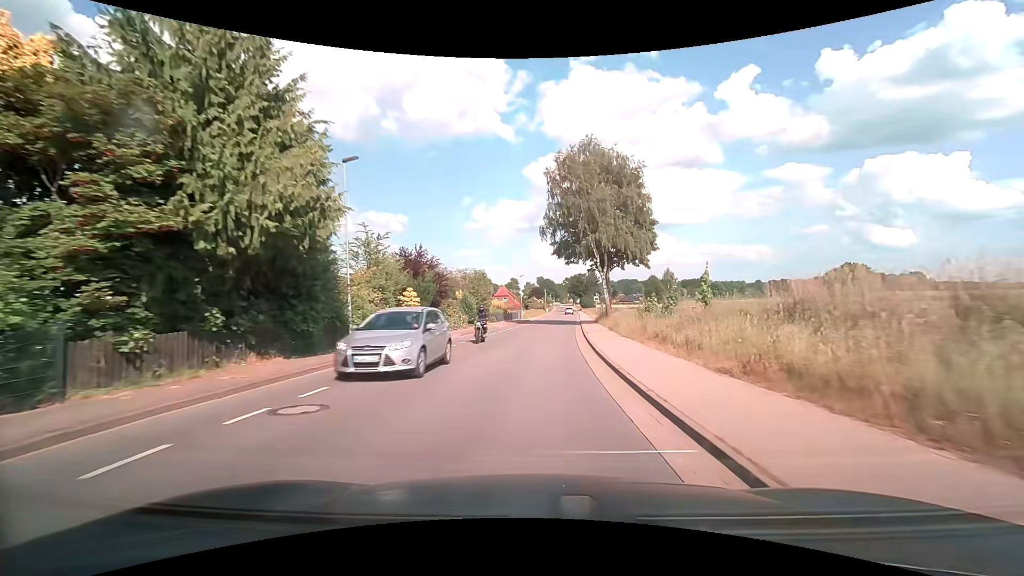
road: tertiary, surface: asphalt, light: Day
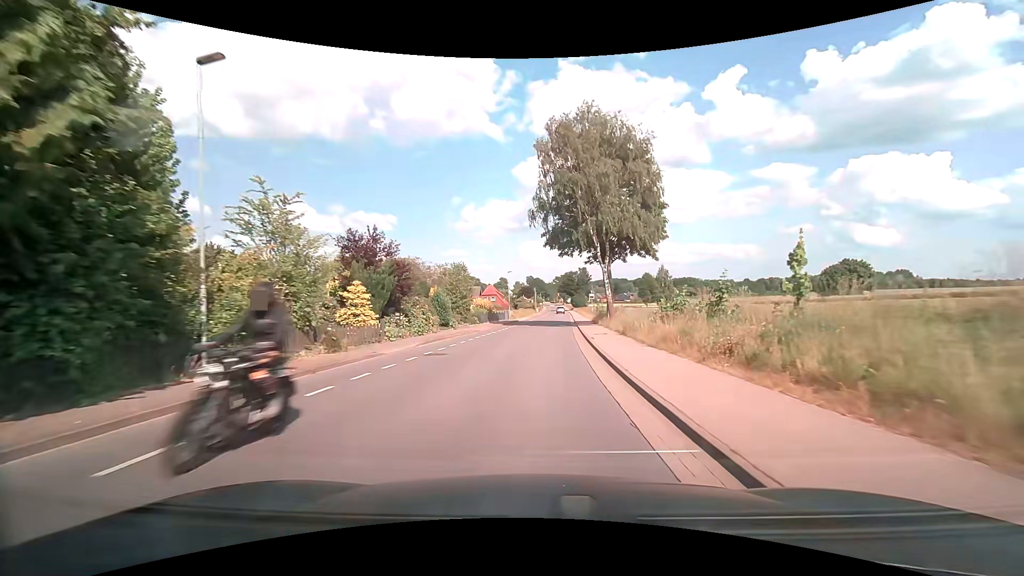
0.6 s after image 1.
(+0.1, +7.6) m; +1°
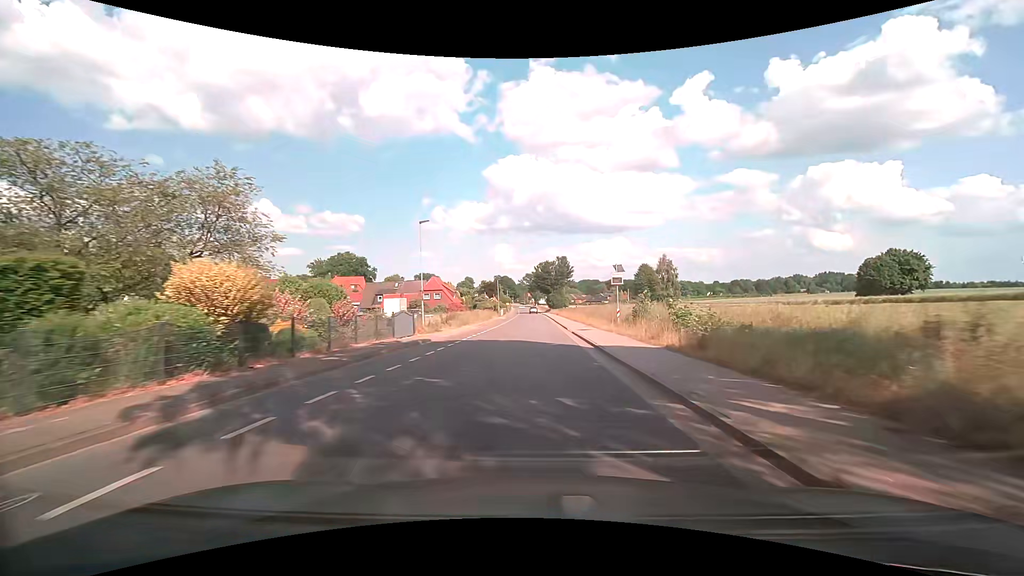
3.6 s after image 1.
(+1.3, +41.1) m; +3°
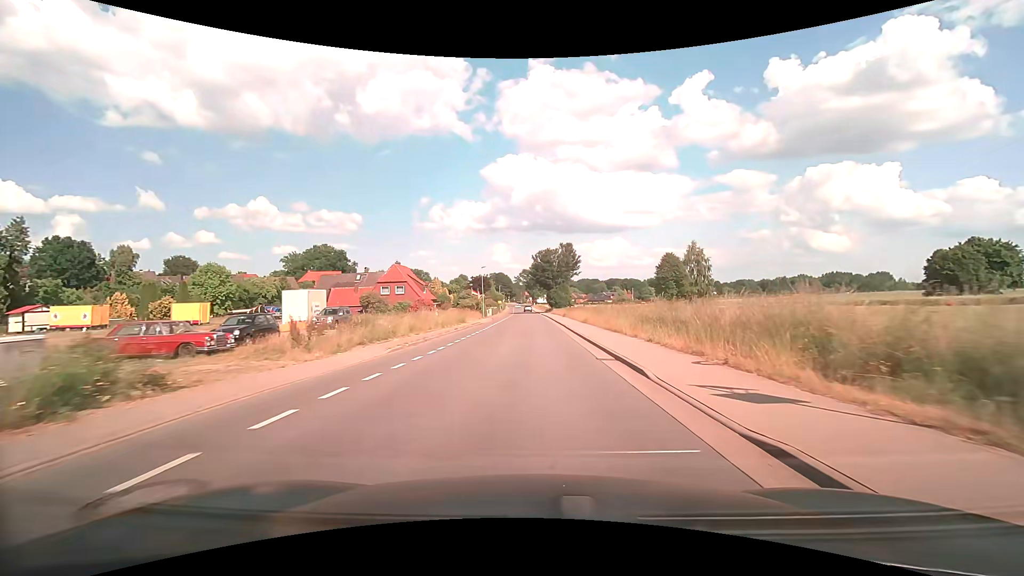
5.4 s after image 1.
(0.0, +25.1) m; 0°
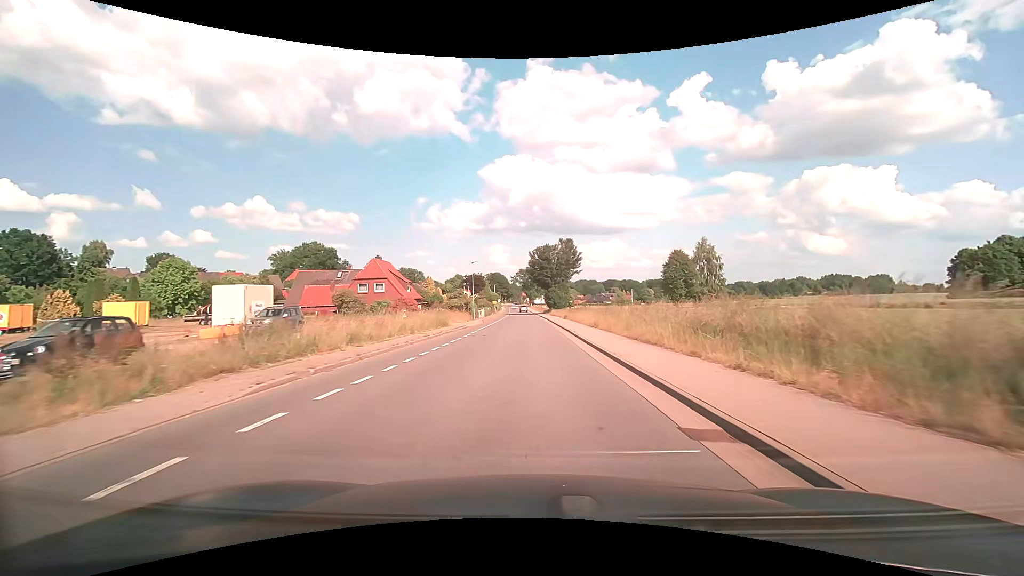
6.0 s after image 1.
(0.0, +8.0) m; 0°
